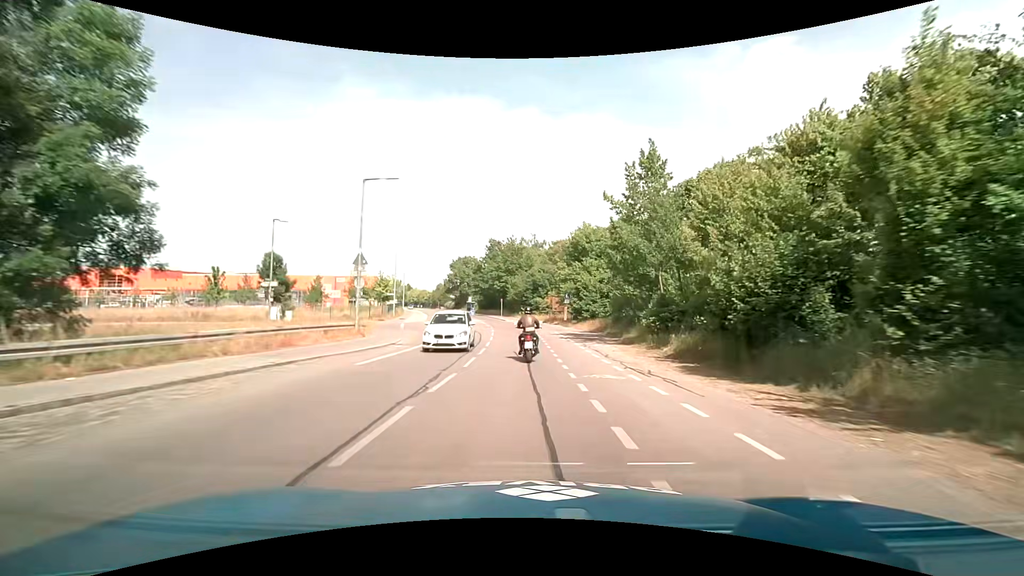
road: tertiary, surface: asphalt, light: Day
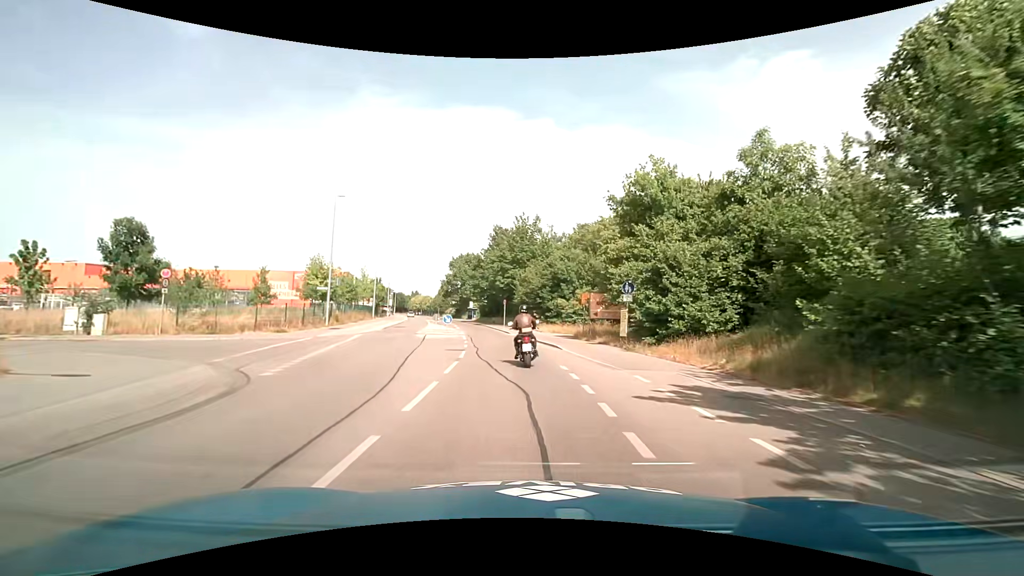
(-0.3, +24.2) m; -1°
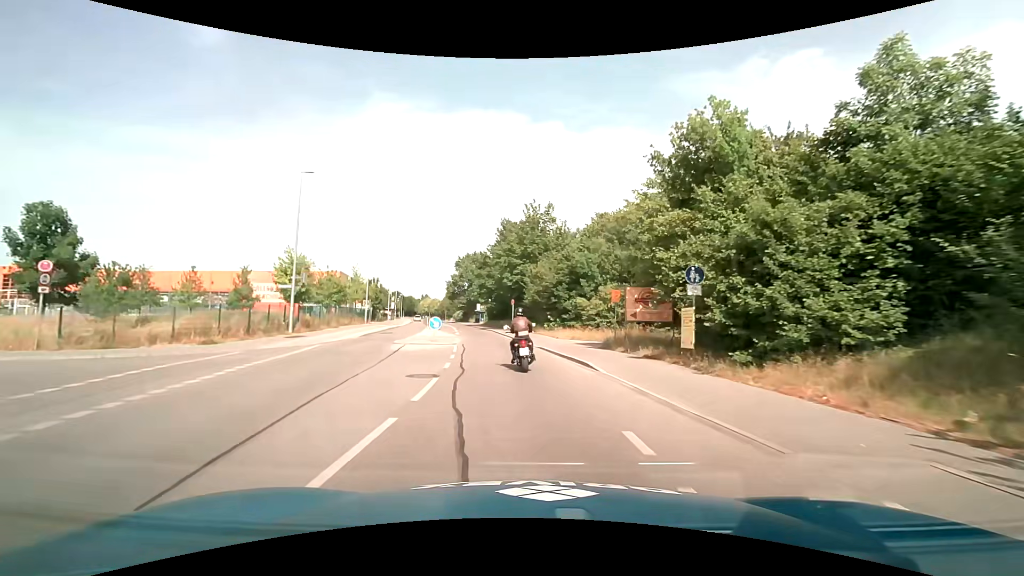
(-0.1, +7.9) m; -2°
(0, +10) (-1, +20) (-2, +30) (-3, +40) (-5, +50) (-6, +60) (-8, +69) (-10, +79) (-12, +89) (-14, +99) m
